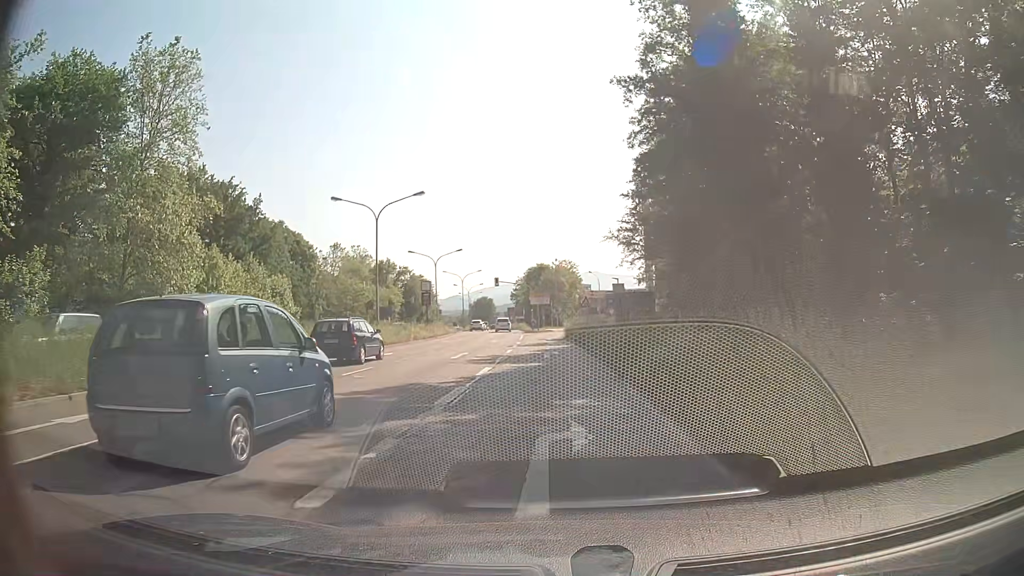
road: primary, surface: asphalt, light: Day
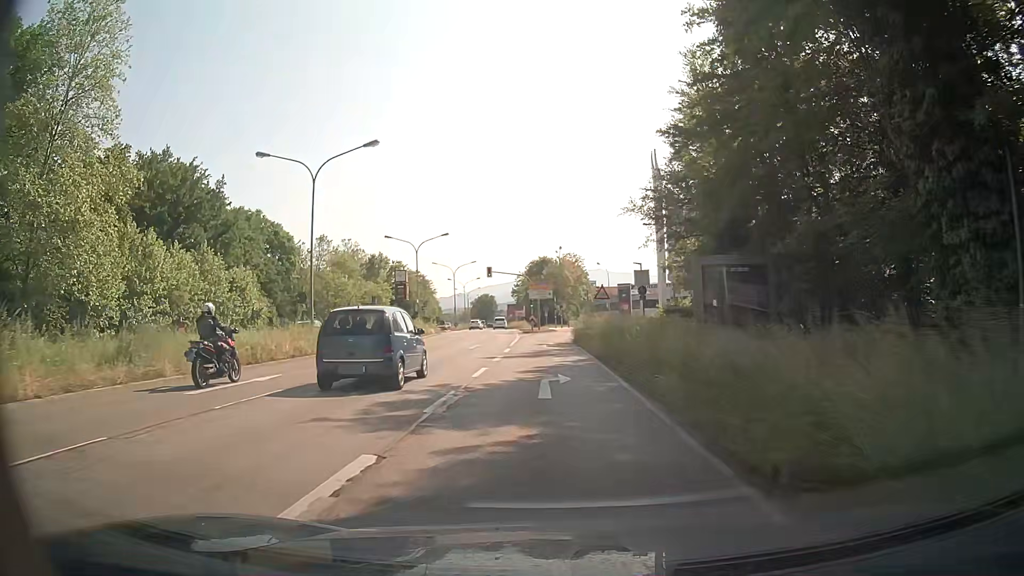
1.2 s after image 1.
(0.0, +12.9) m; -1°
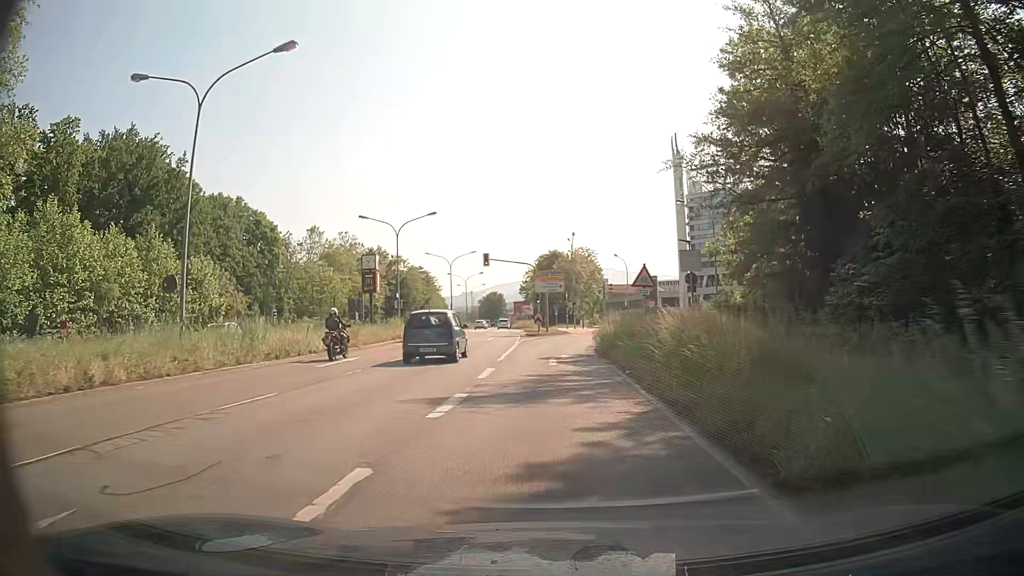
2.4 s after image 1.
(+0.1, +12.6) m; 0°
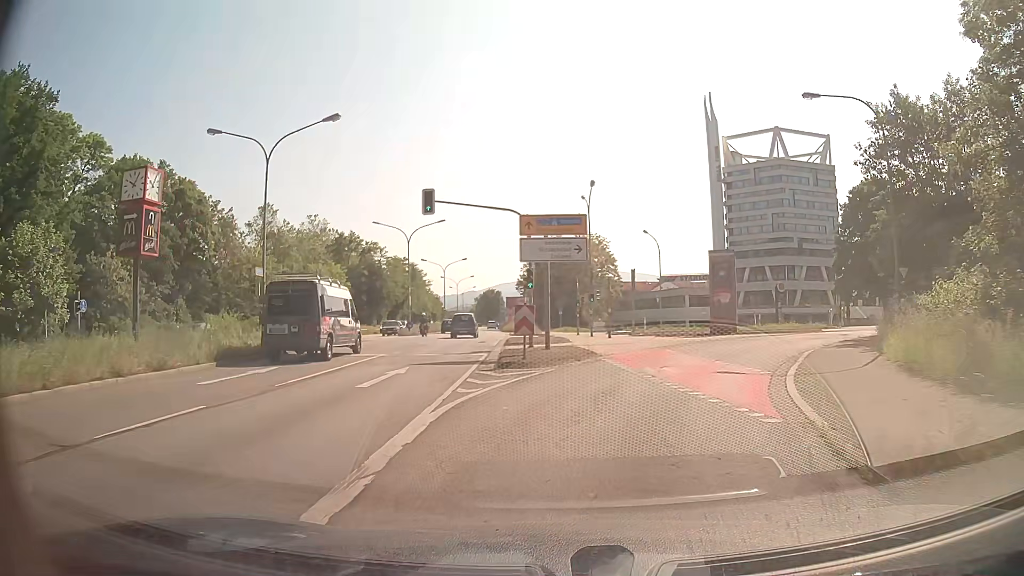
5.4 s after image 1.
(-0.1, +26.2) m; 0°
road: primary_link
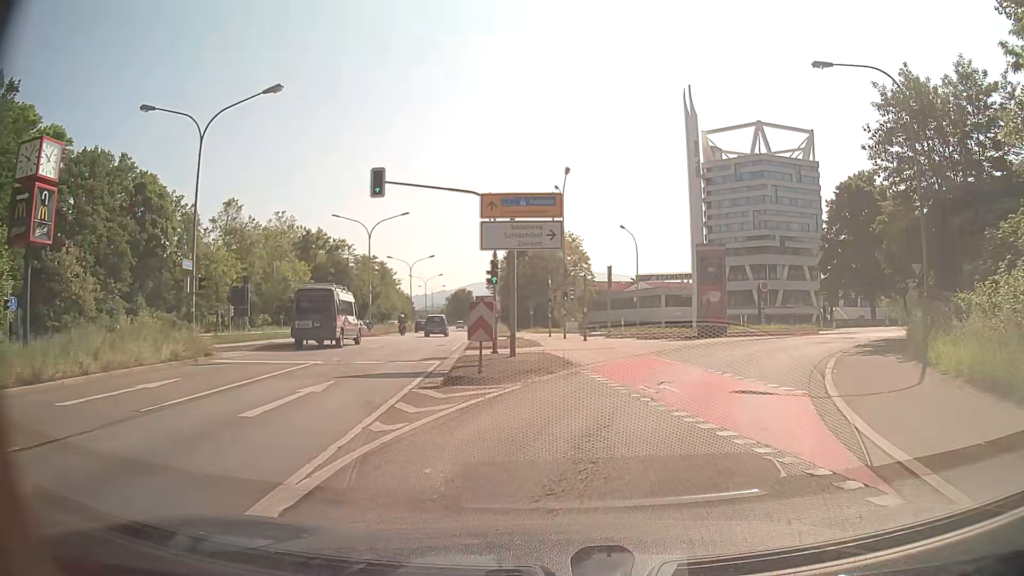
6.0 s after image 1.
(0.0, +3.7) m; +1°
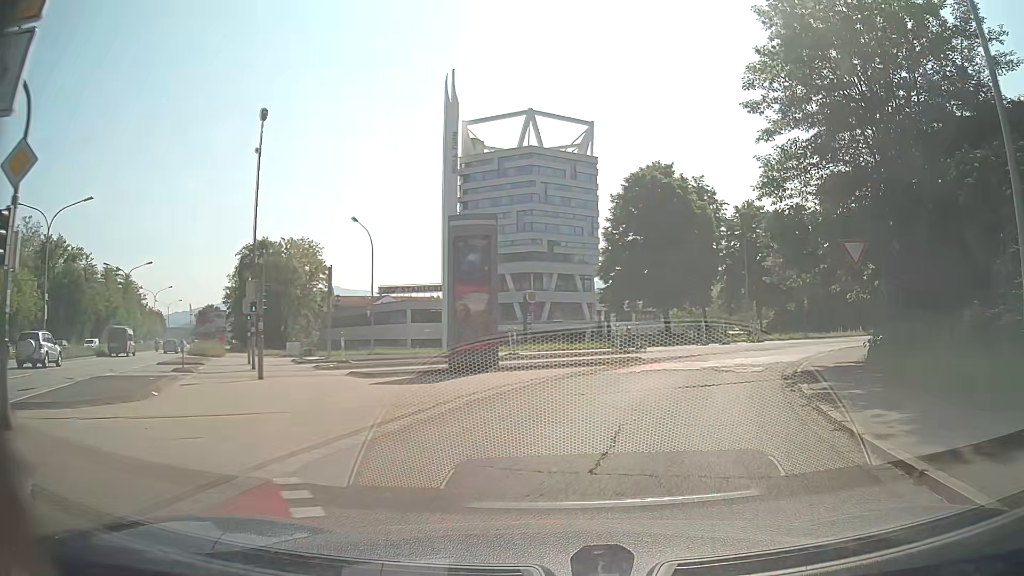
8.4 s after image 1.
(+2.5, +13.8) m; +23°
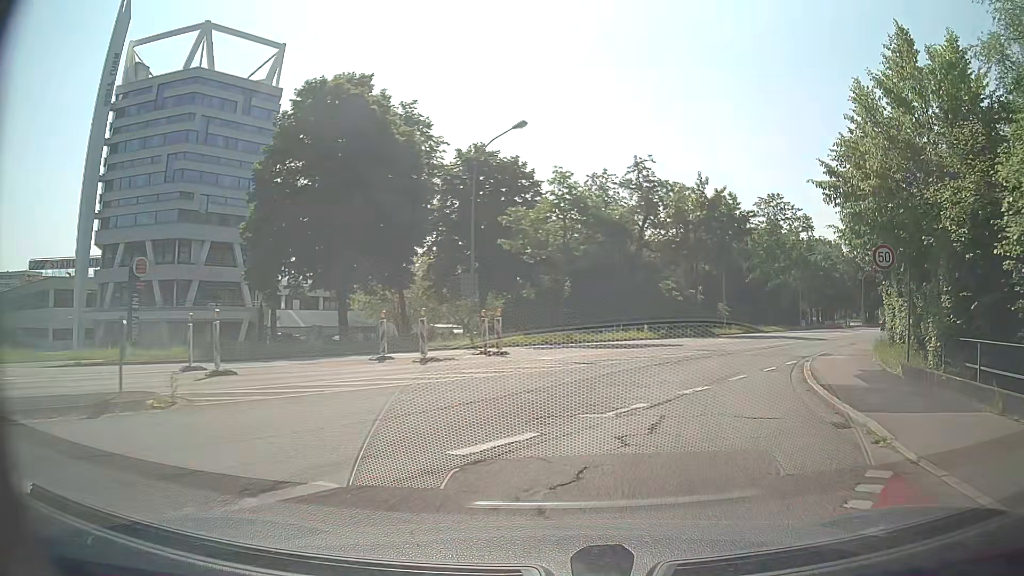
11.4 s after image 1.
(+4.9, +23.1) m; +22°
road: tertiary_link
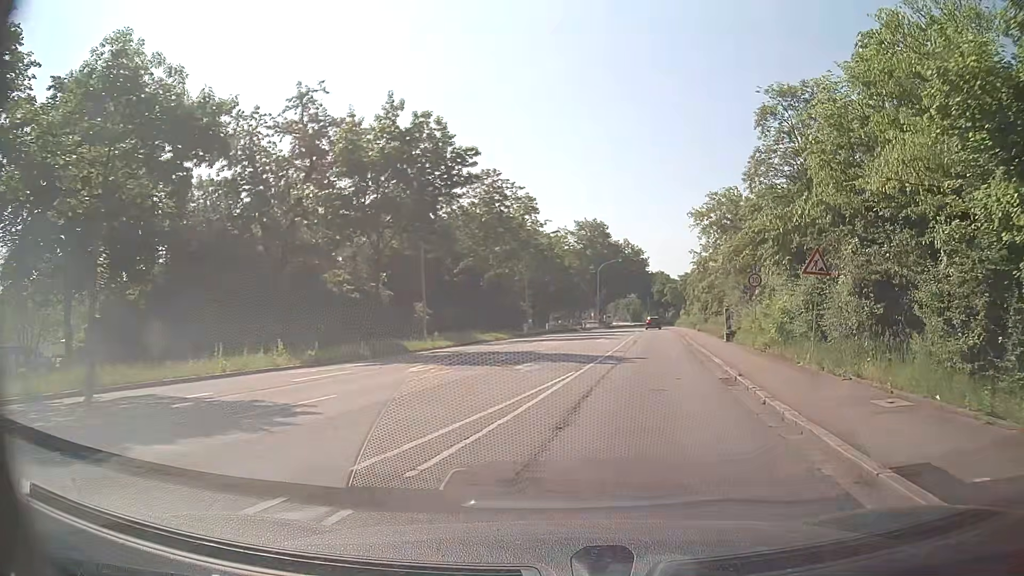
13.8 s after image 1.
(+4.9, +20.0) m; +26°
(+1, +10) (+3, +20) (+4, +30) (+6, +40) (+8, +49) (+9, +59) (+11, +69) (+12, +79) (+13, +89) (+14, +99) m
